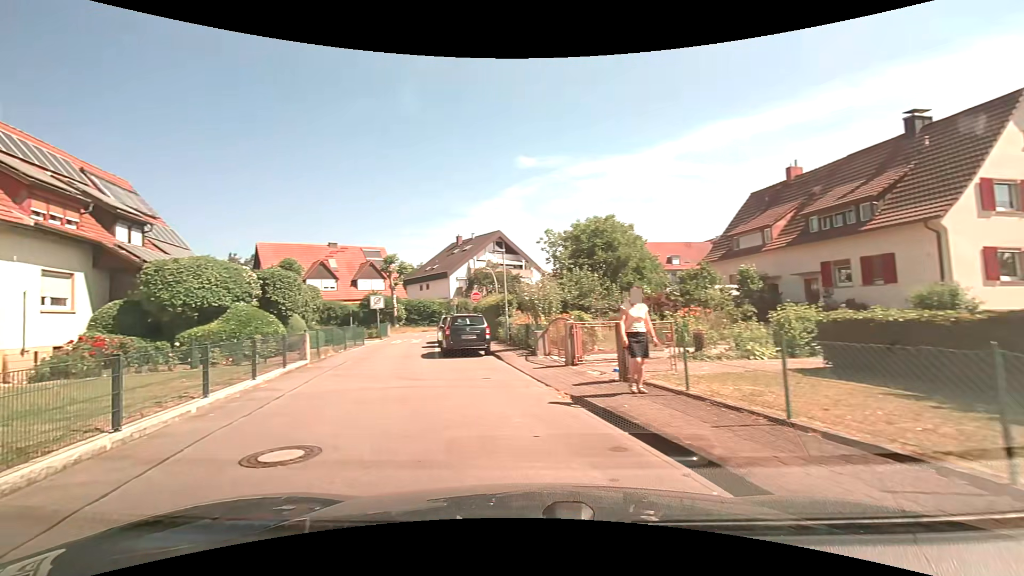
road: tertiary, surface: asphalt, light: Day
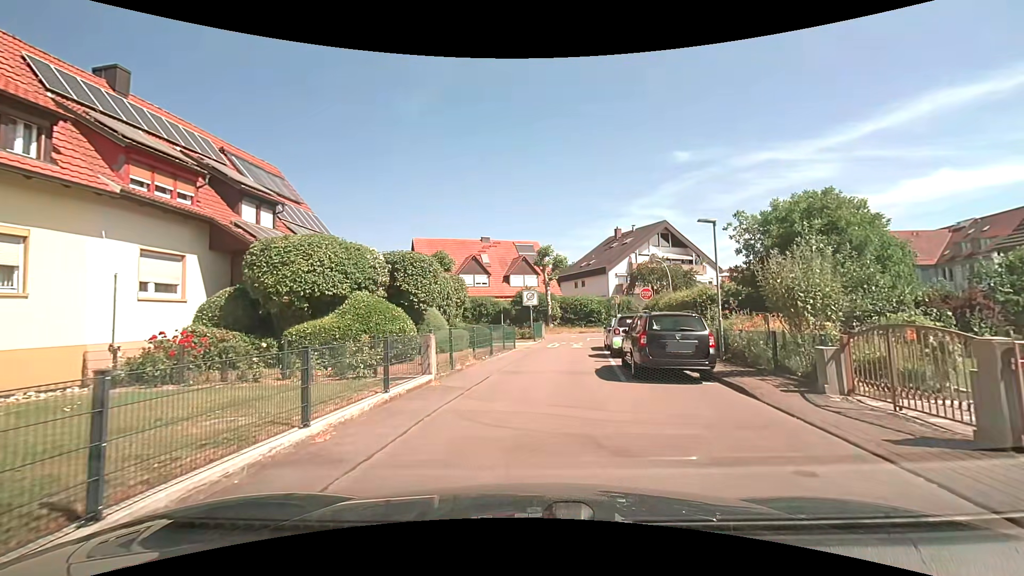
(-1.4, +6.3) m; -18°
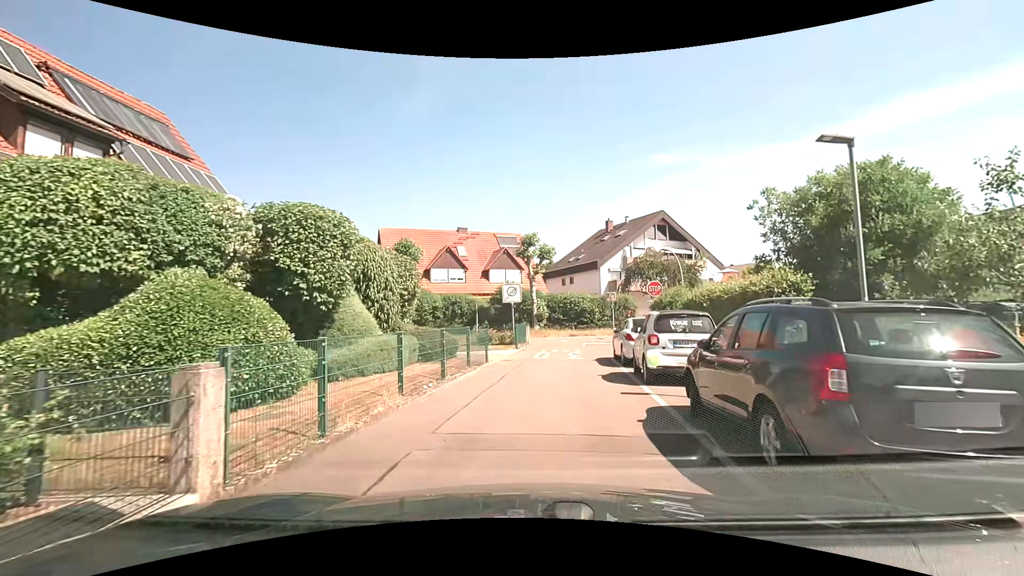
(+0.1, +7.1) m; +3°
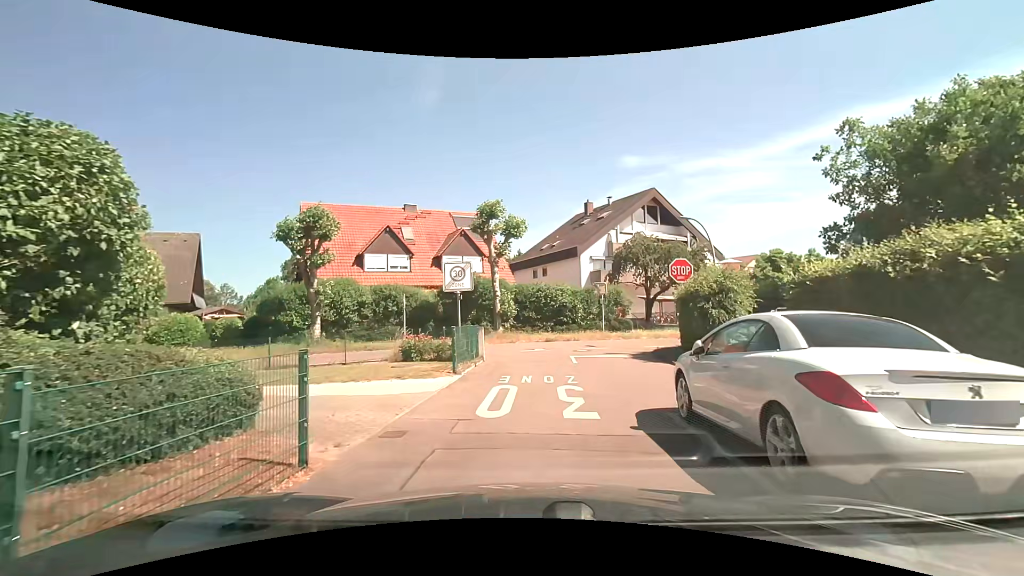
(+0.2, +10.8) m; +4°
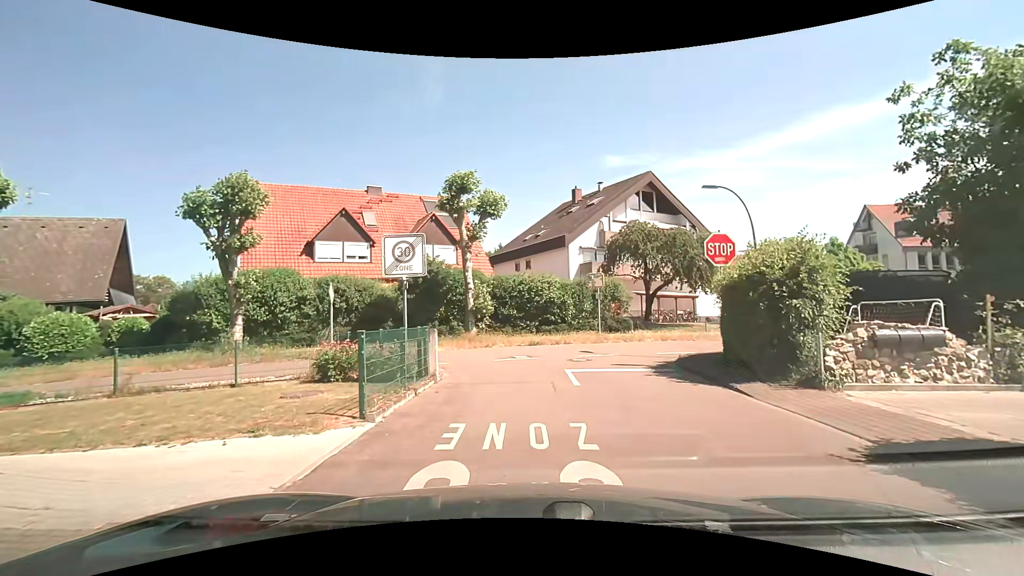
(0.0, +5.5) m; +1°
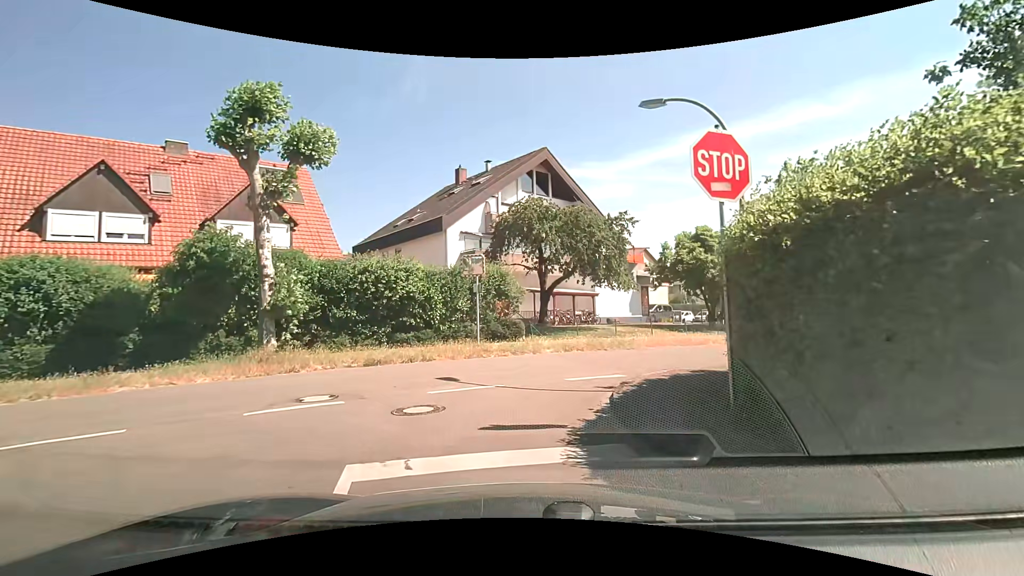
(+1.2, +8.1) m; +13°
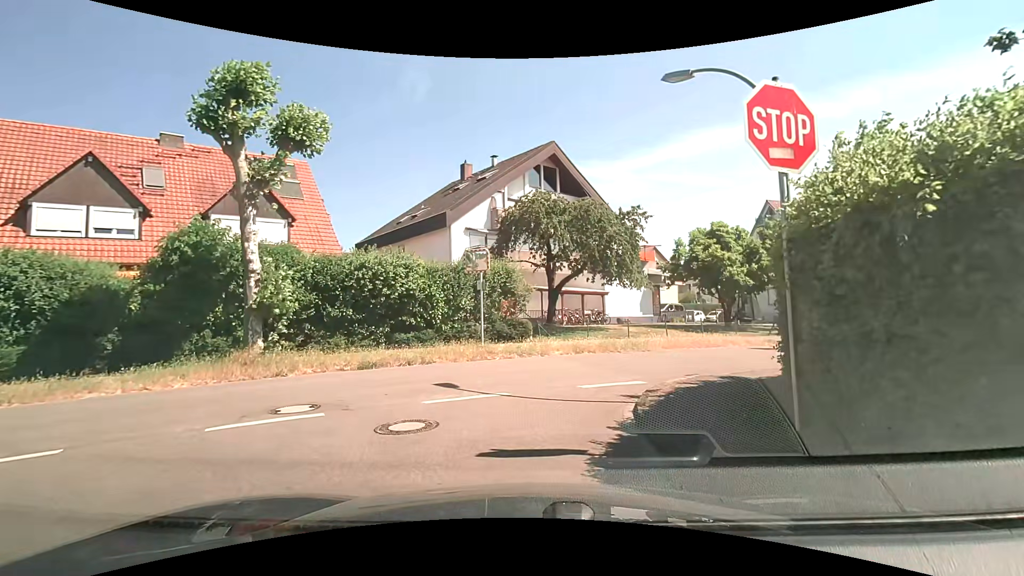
(0.0, +1.1) m; -2°
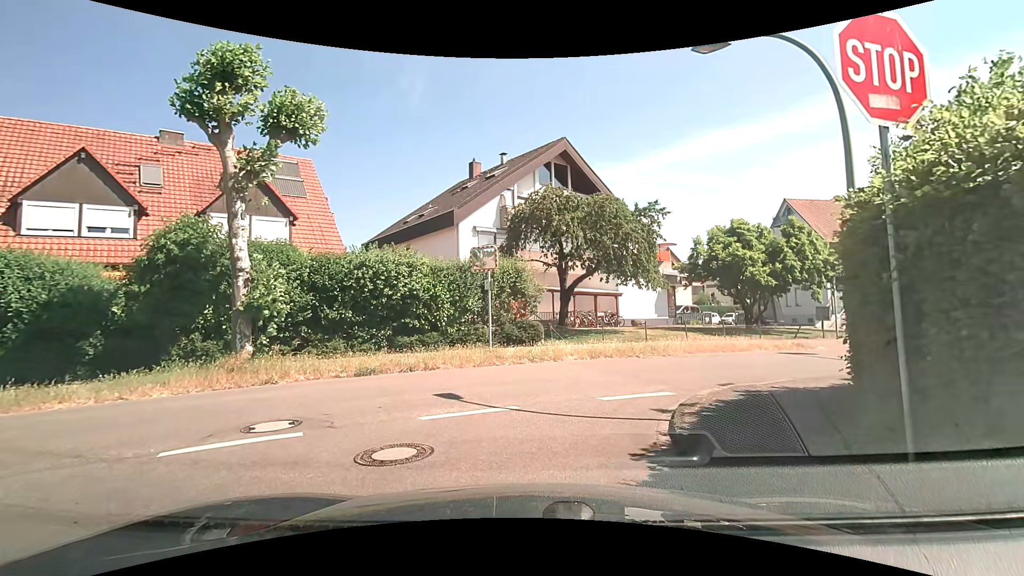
(0.0, +1.1) m; 0°
